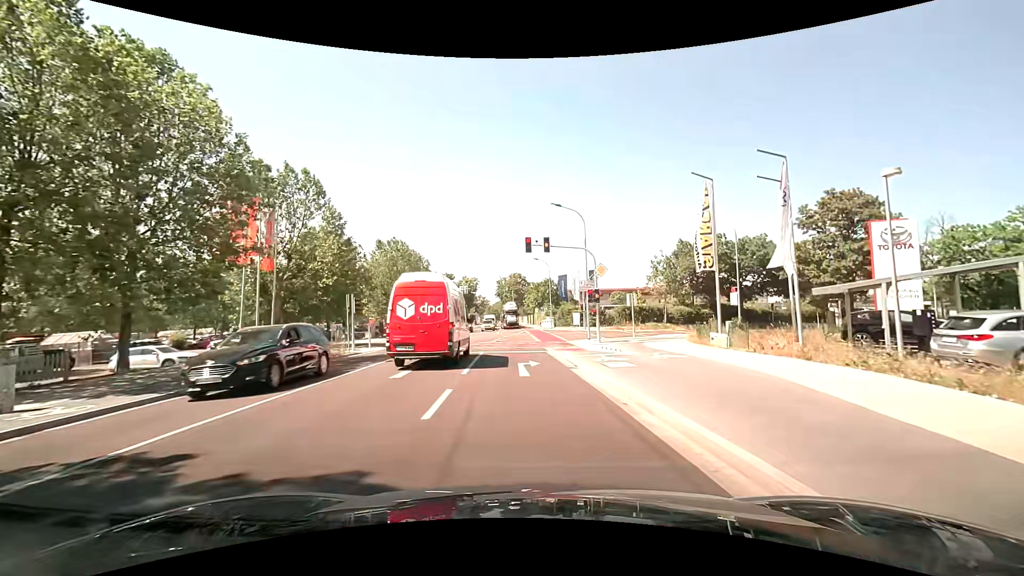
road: tertiary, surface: asphalt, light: Day
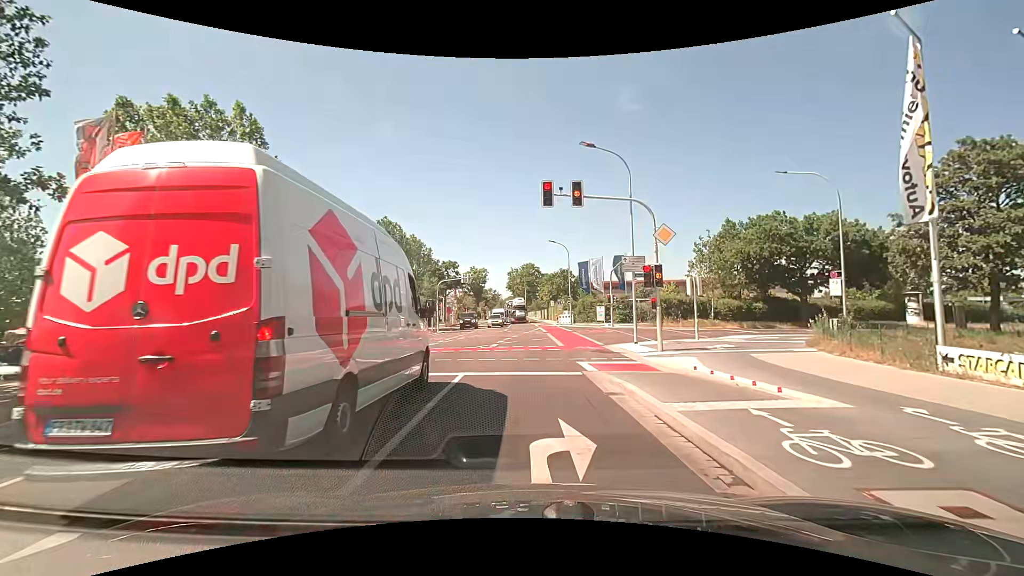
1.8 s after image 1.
(-0.1, +10.6) m; -1°
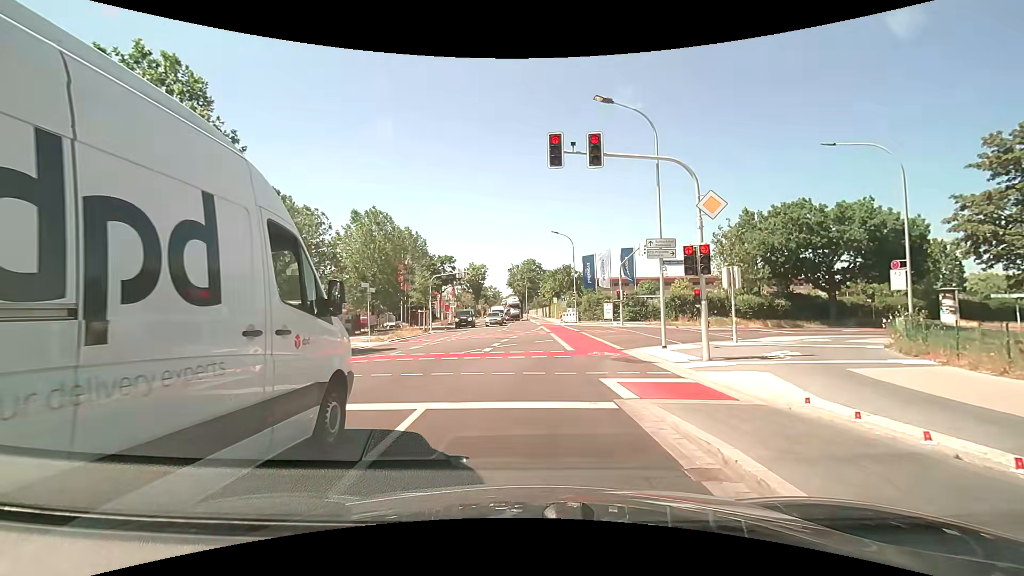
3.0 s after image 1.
(0.0, +4.3) m; 0°
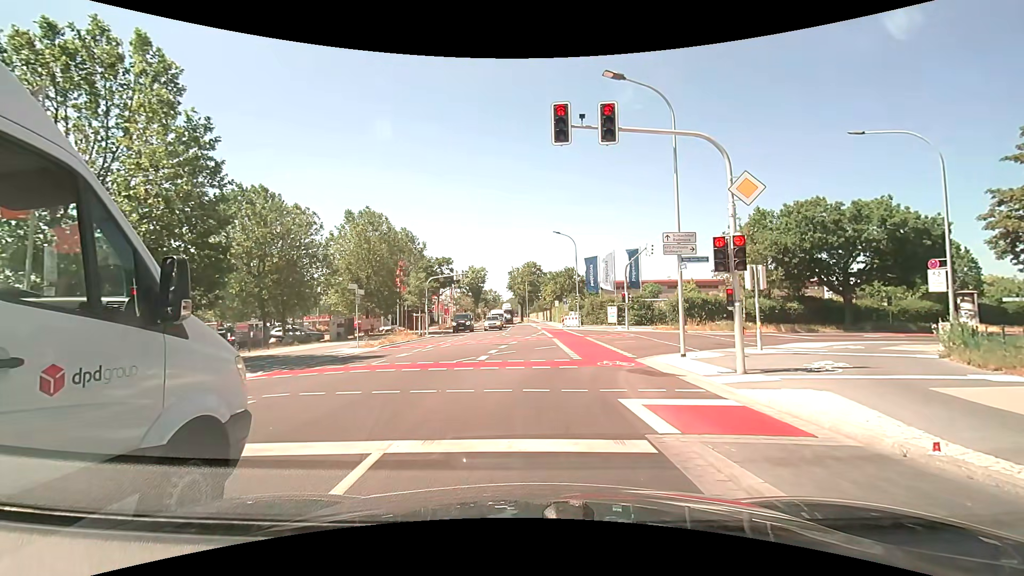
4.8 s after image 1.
(0.0, +2.0) m; +2°
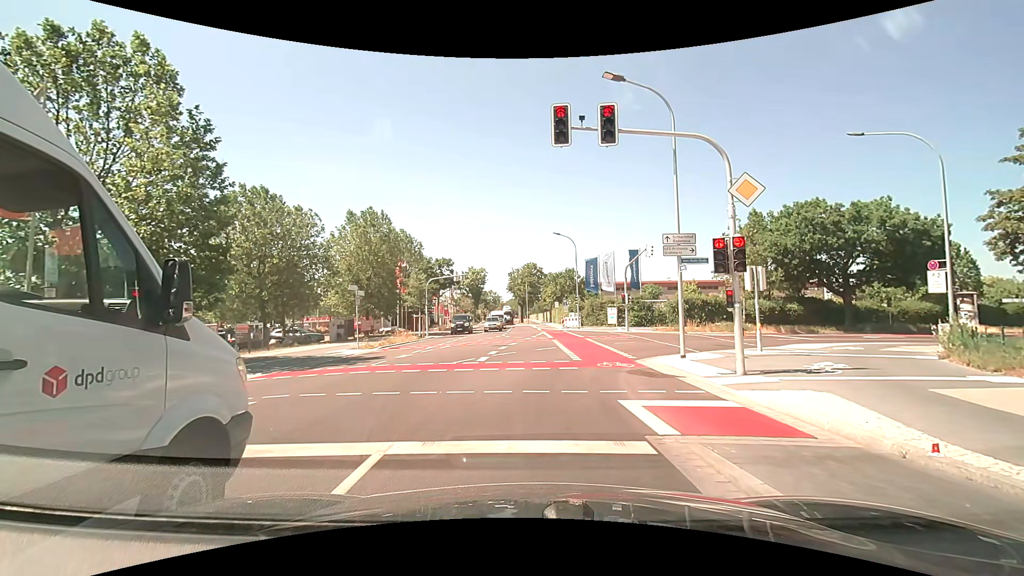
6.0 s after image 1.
(0.0, +0.1) m; 0°
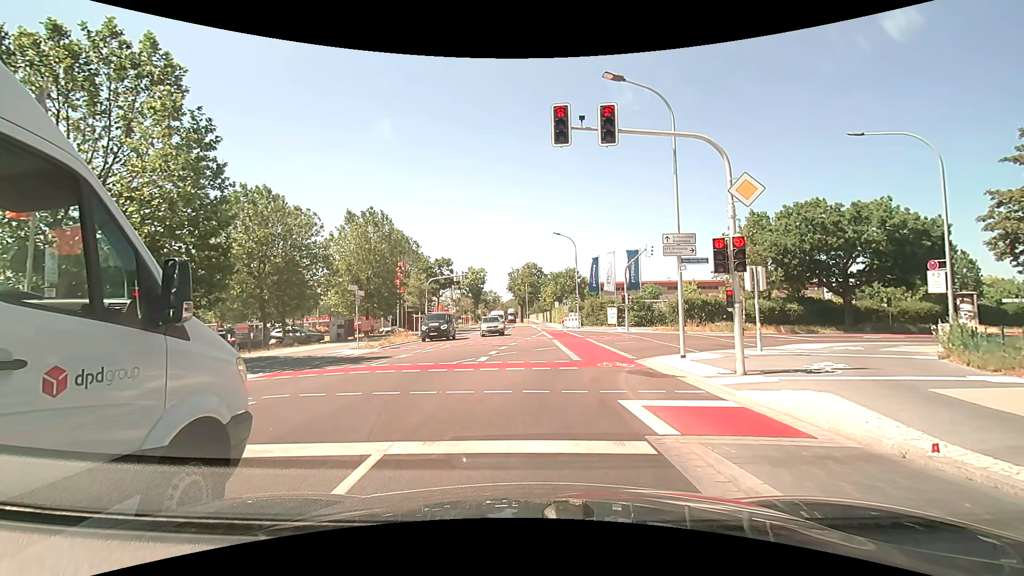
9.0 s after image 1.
(0.0, 0.0) m; 0°
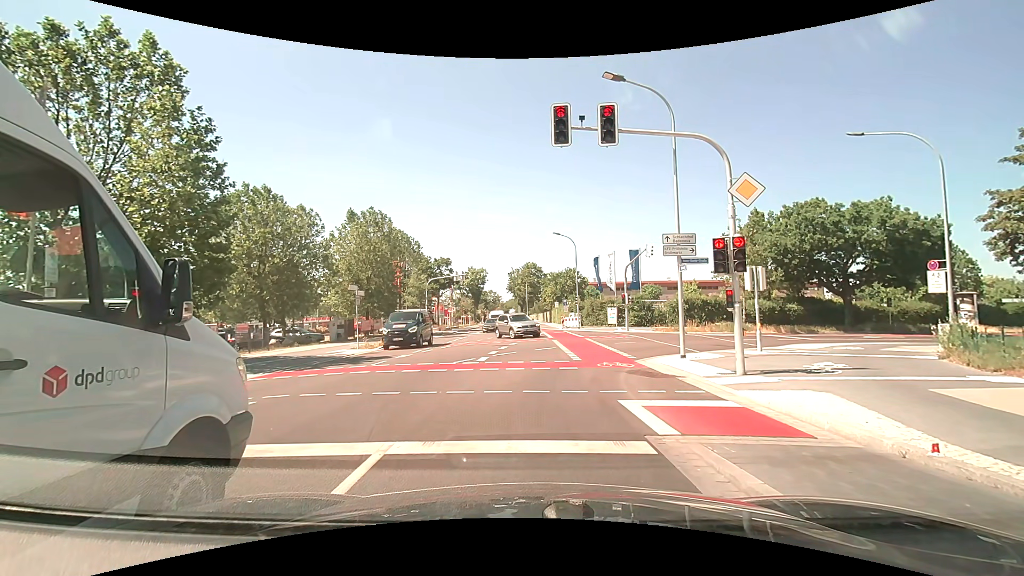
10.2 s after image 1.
(0.0, 0.0) m; 0°
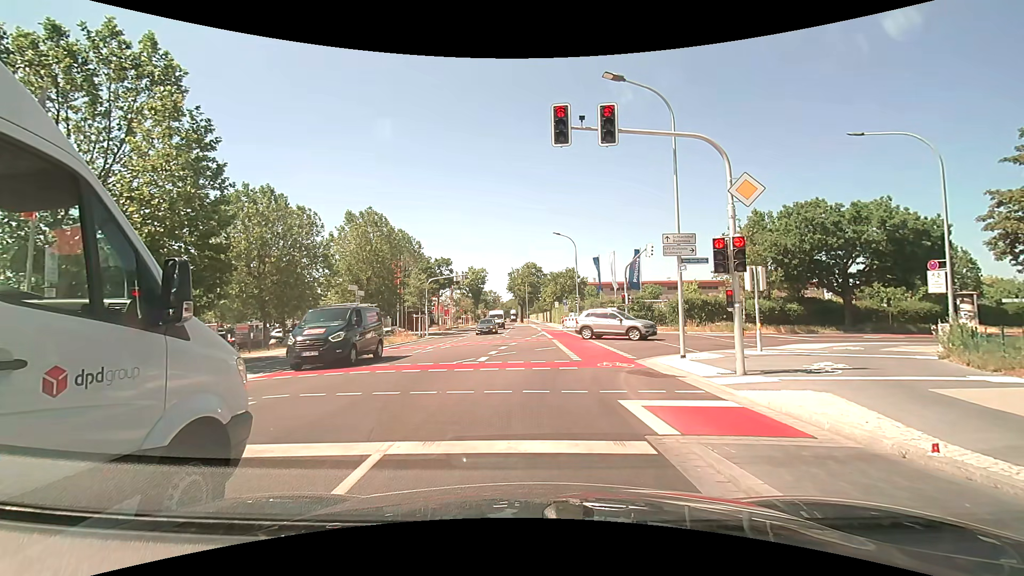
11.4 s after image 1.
(0.0, 0.0) m; 0°
(0, +10) (+2, +20) (+8, +27) (+17, +32) (+26, +36) (+35, +40) (+45, +44) (+54, +48) (+63, +52) (+72, +55) m
